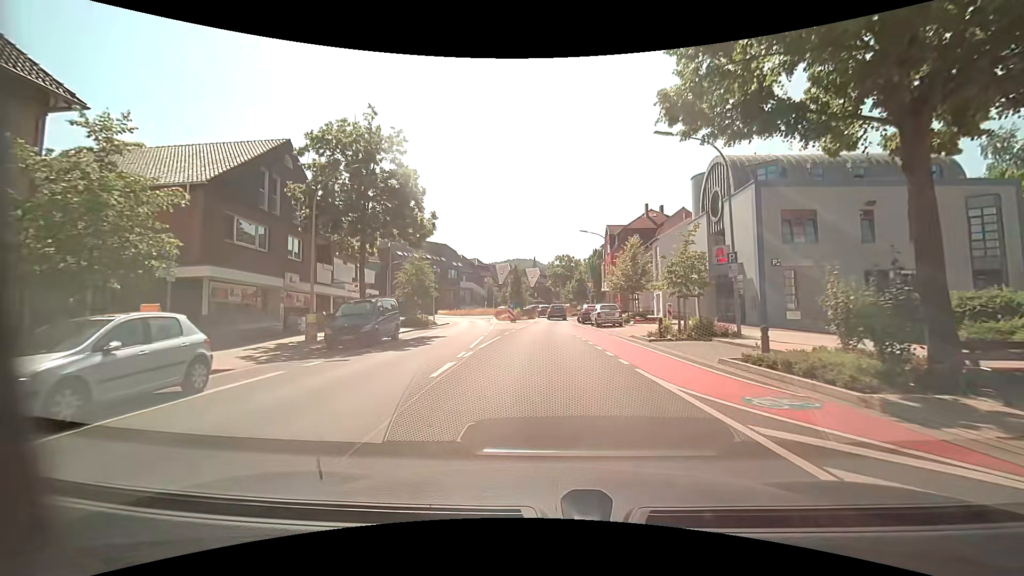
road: unclassified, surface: asphalt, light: Day
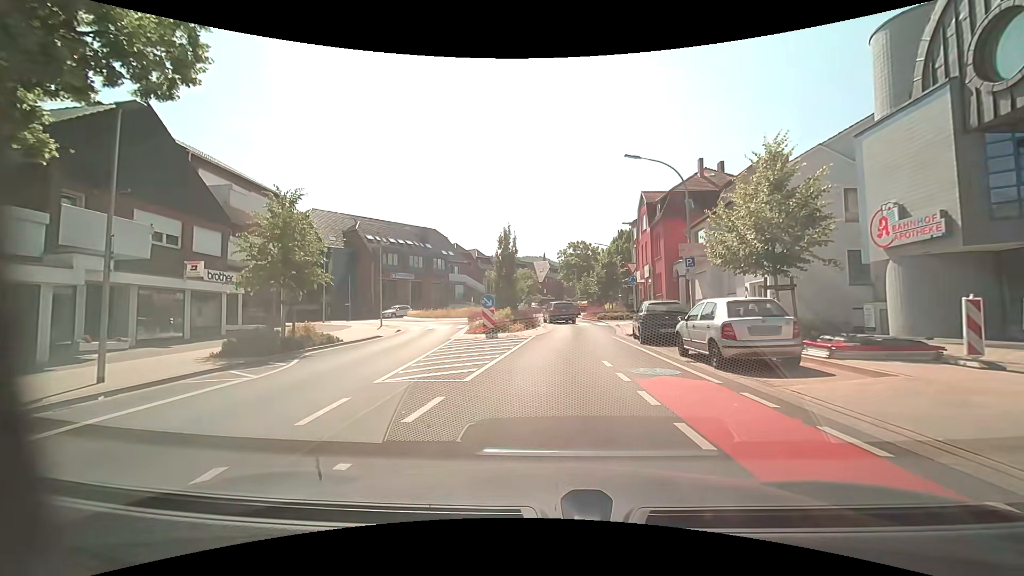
(0.0, +20.7) m; 0°
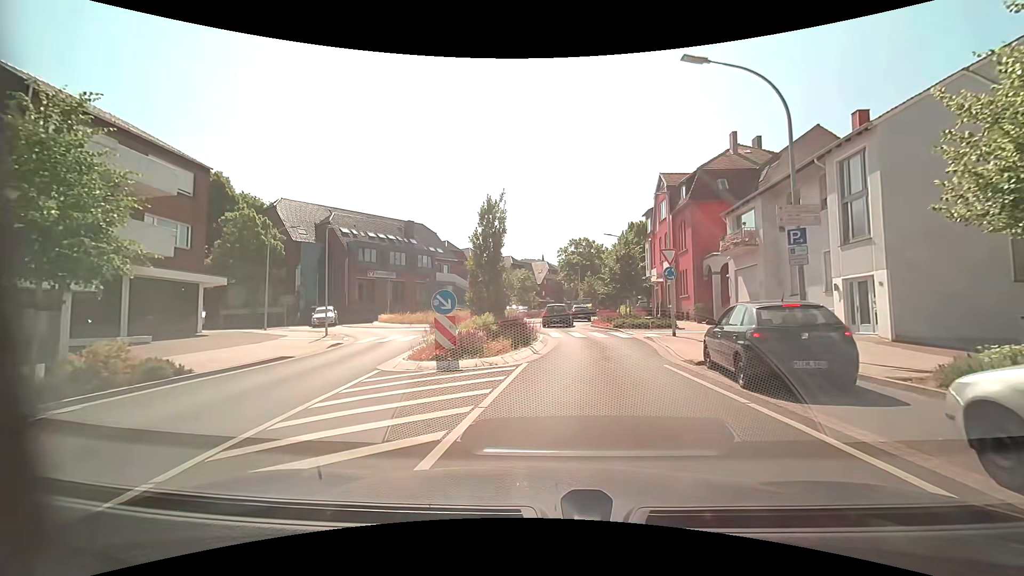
(-0.1, +8.9) m; 0°
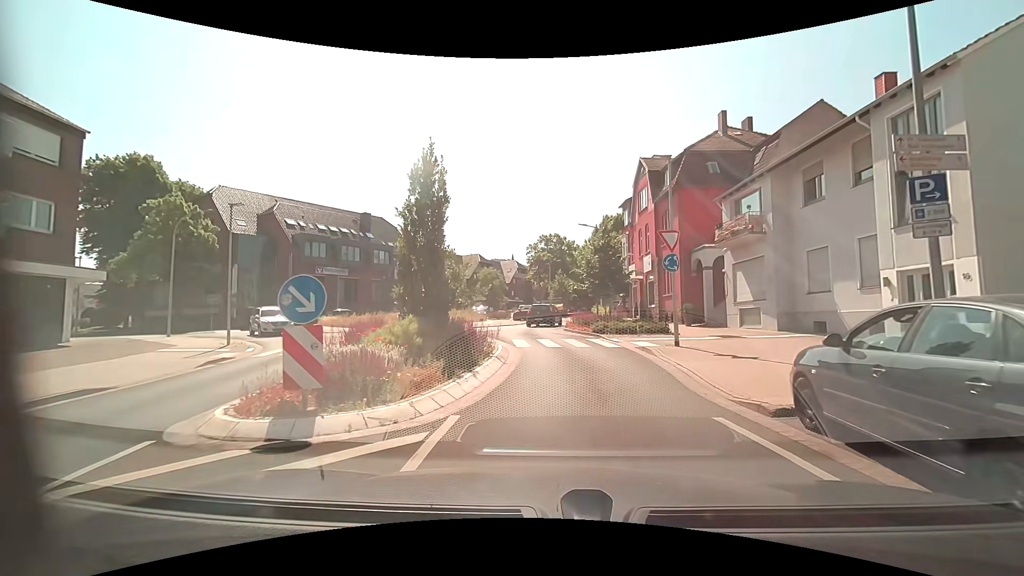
(+0.1, +5.4) m; +2°
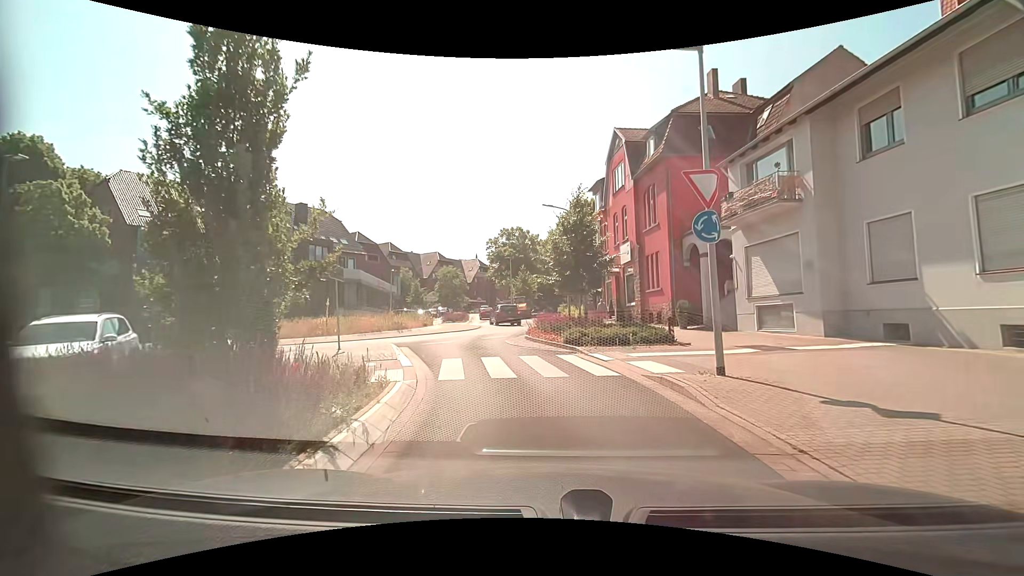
(+0.4, +7.1) m; +5°
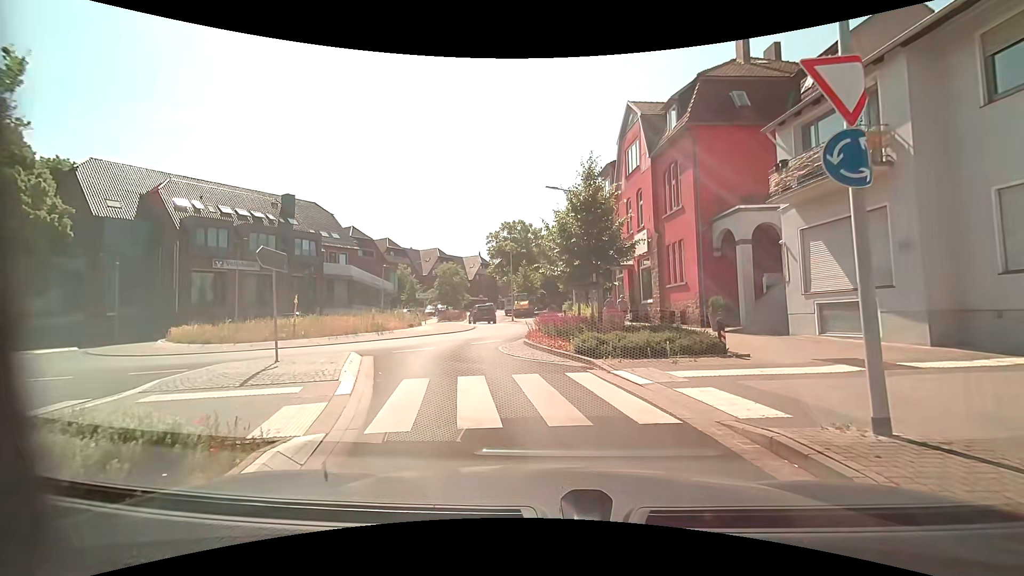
(0.0, +4.0) m; 0°
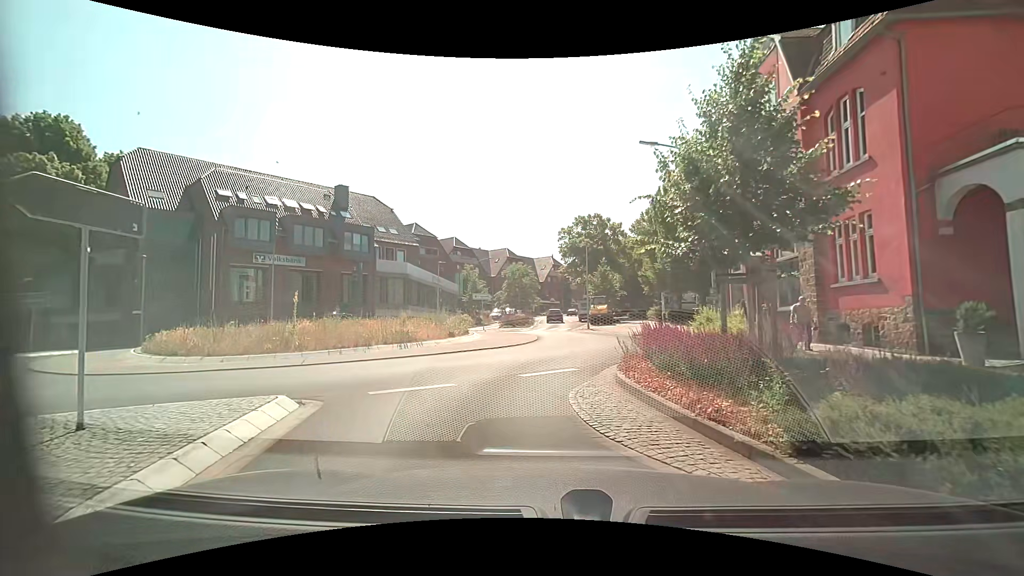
(-0.3, +7.4) m; -9°
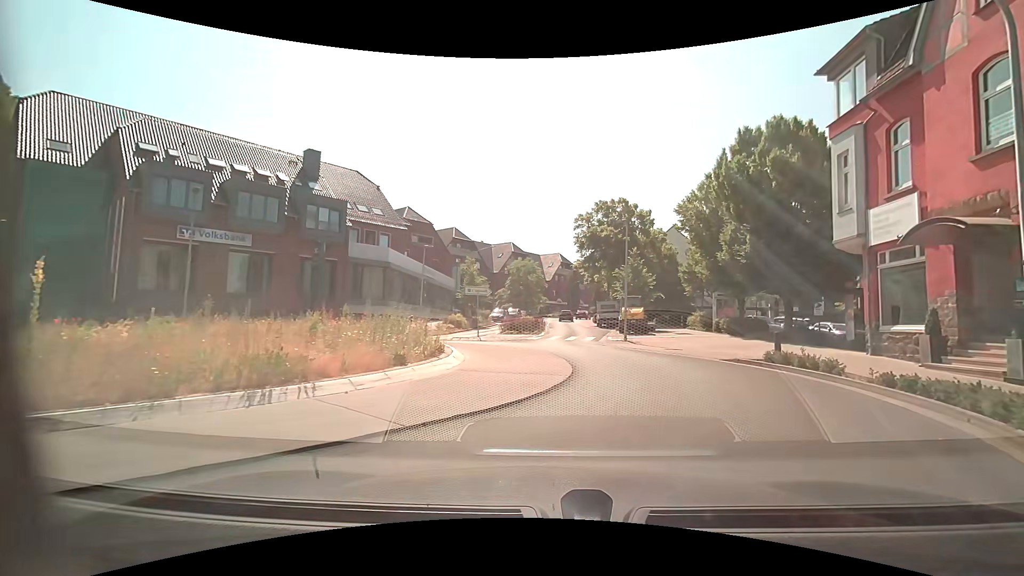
(-0.8, +10.3) m; -1°
